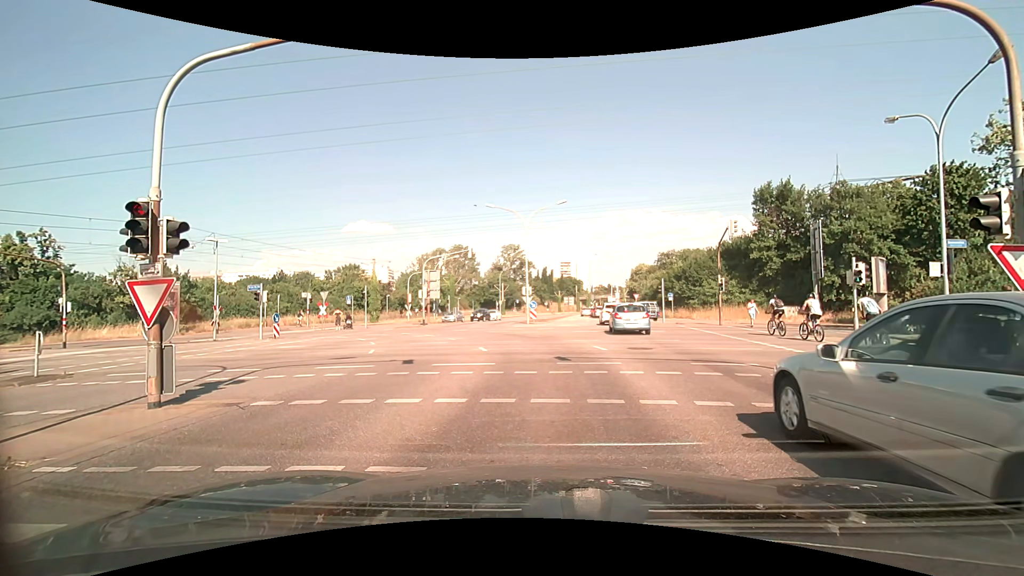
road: secondary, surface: asphalt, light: Day
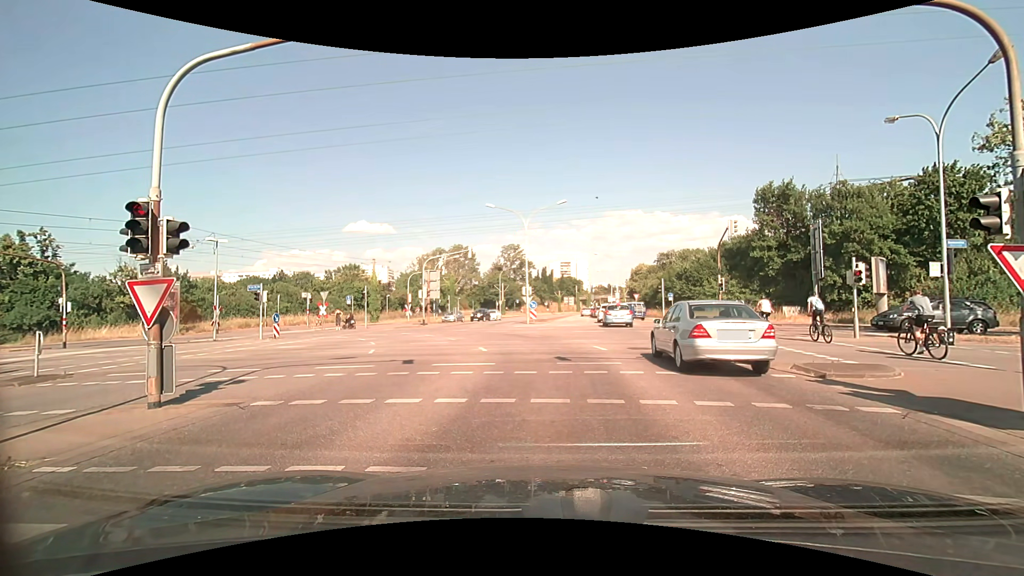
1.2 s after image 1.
(0.0, 0.0) m; 0°
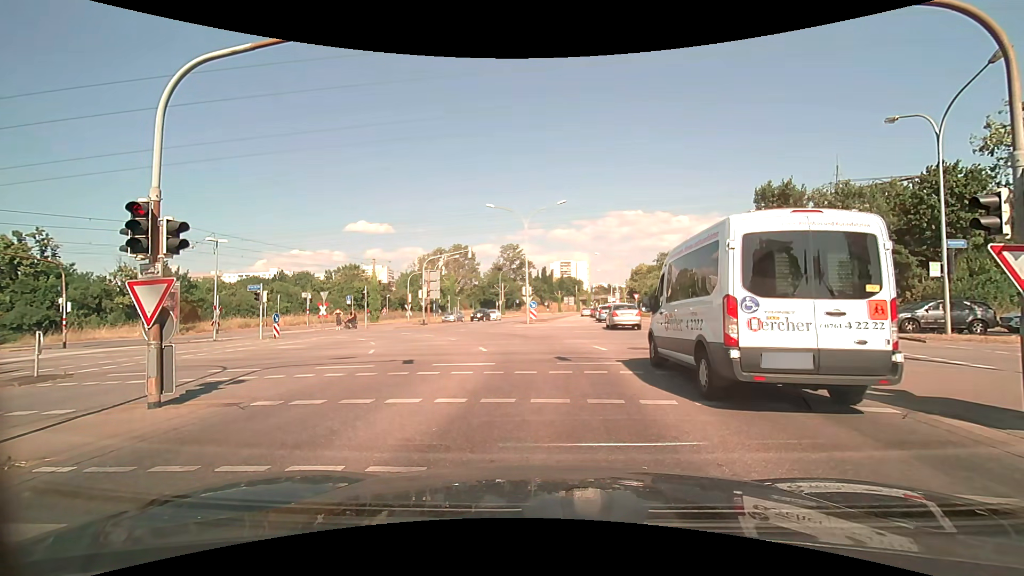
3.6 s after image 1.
(0.0, 0.0) m; 0°
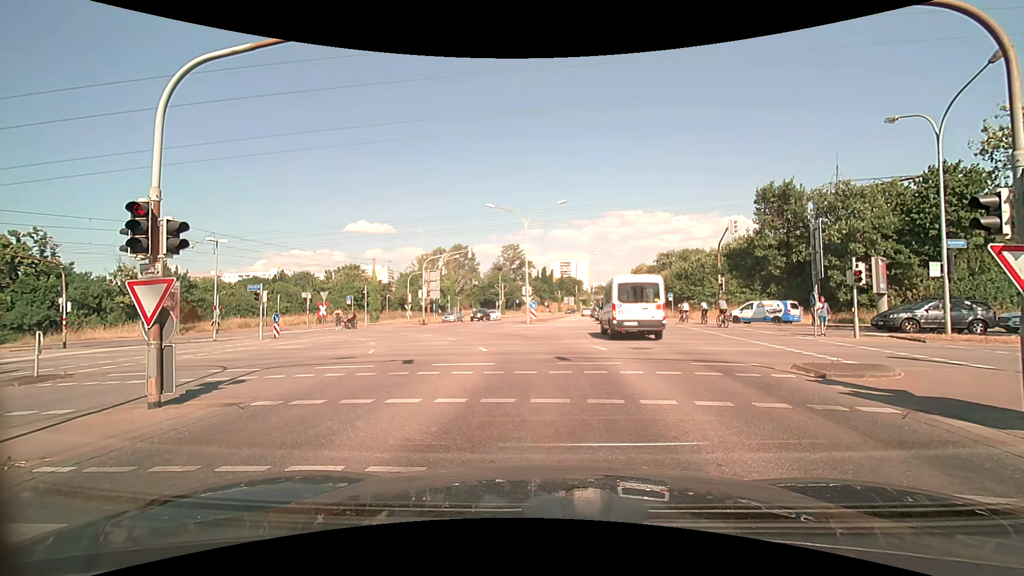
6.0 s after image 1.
(0.0, 0.0) m; 0°
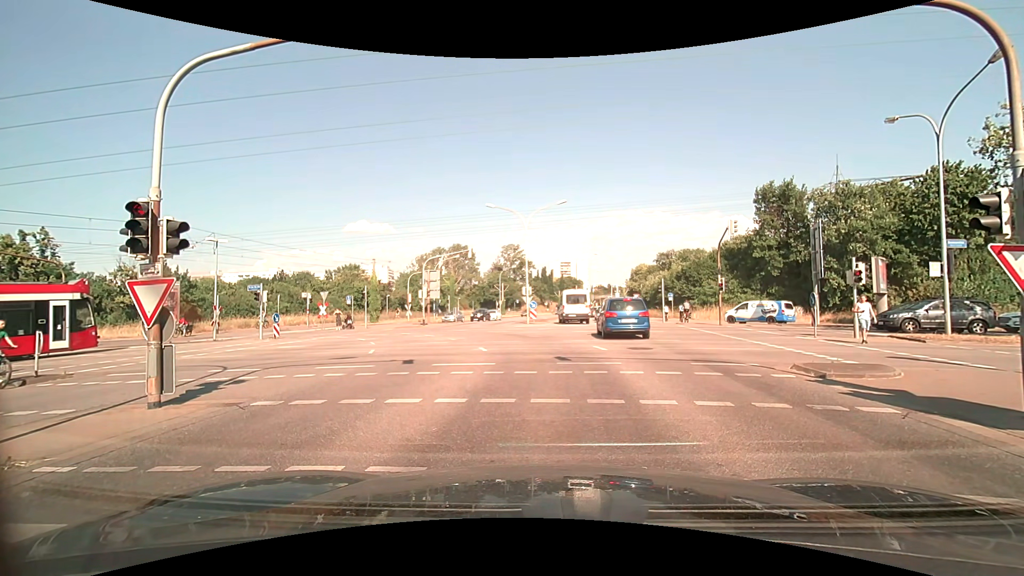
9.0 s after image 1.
(0.0, 0.0) m; 0°
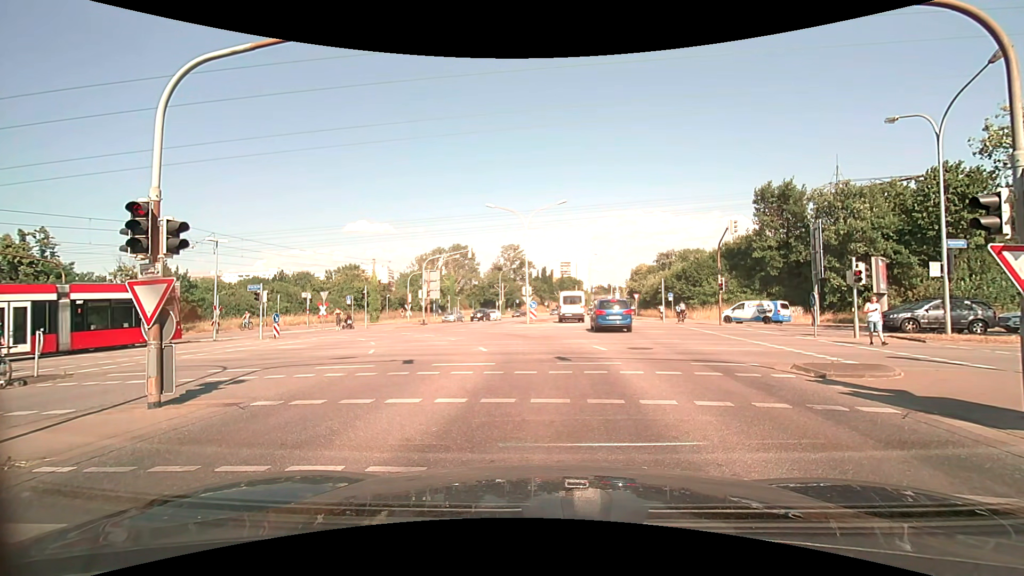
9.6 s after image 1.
(0.0, 0.0) m; 0°
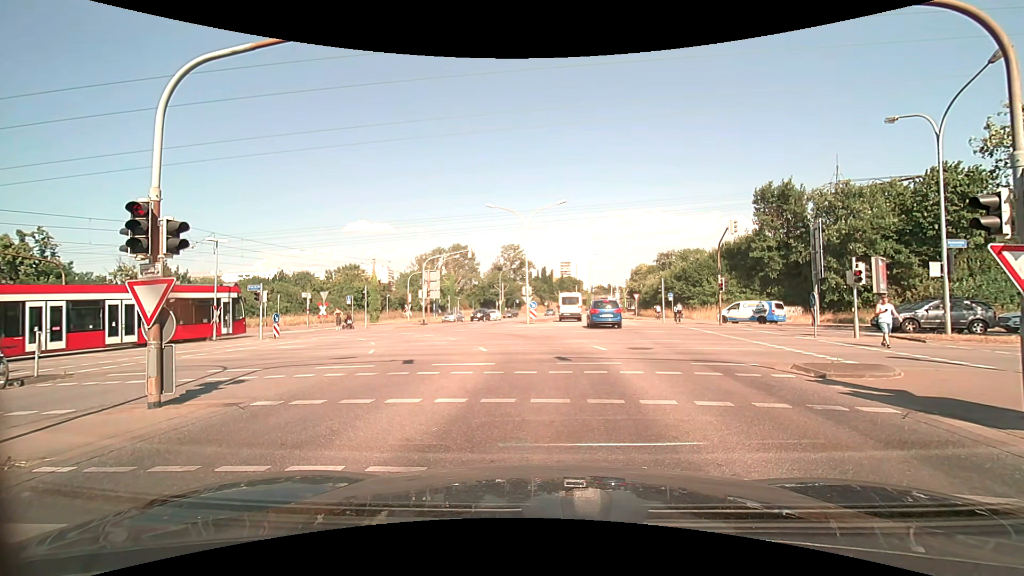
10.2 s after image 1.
(0.0, 0.0) m; 0°
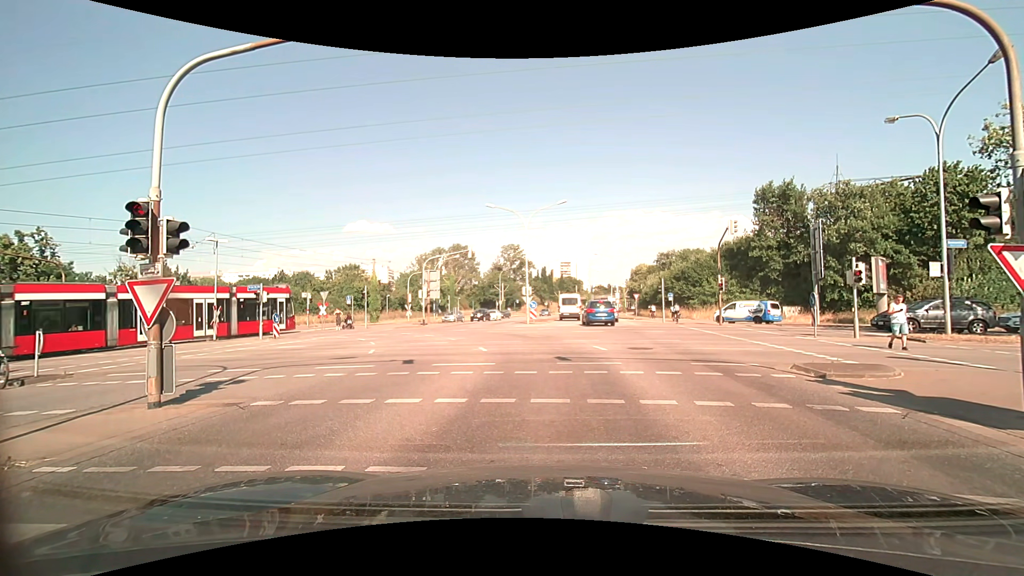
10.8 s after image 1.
(0.0, 0.0) m; 0°
(0, +10) (0, +20) (-3, +29) (-10, +36) (-20, +39) (-30, +41) (-40, +42) (-50, +44) (-59, +45) (-69, +47) m
